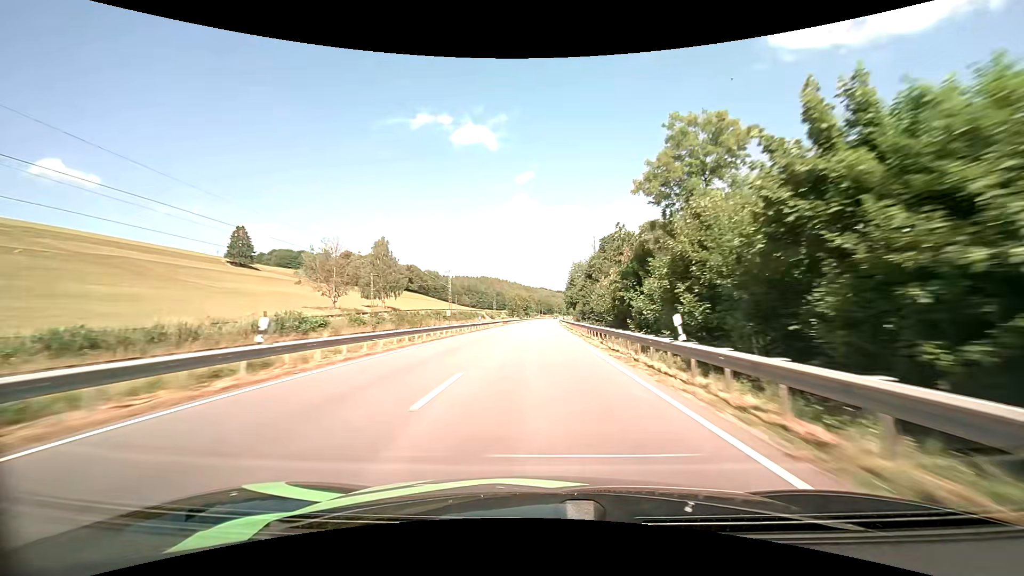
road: primary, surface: asphalt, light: Day
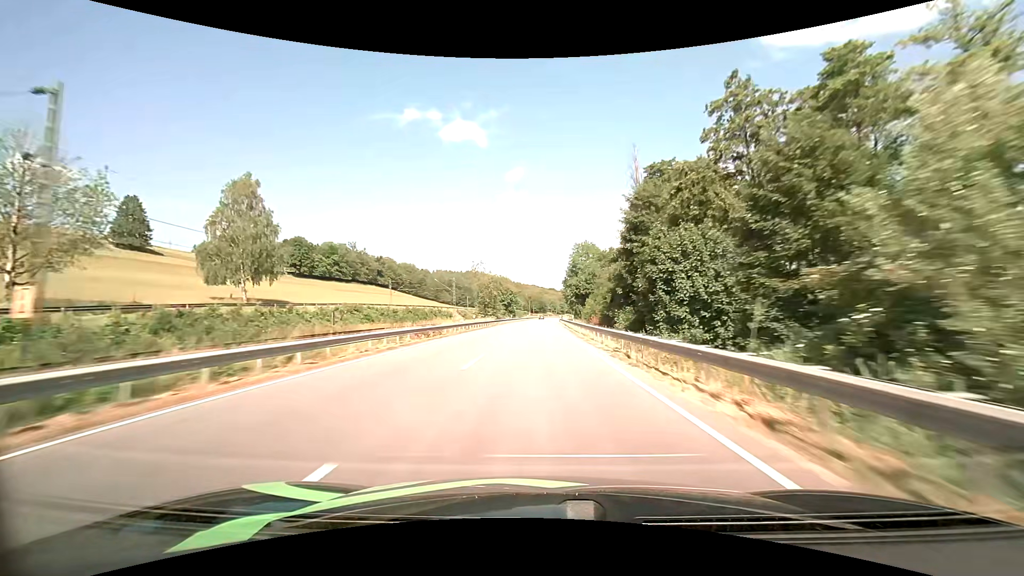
(+0.4, +55.4) m; +1°
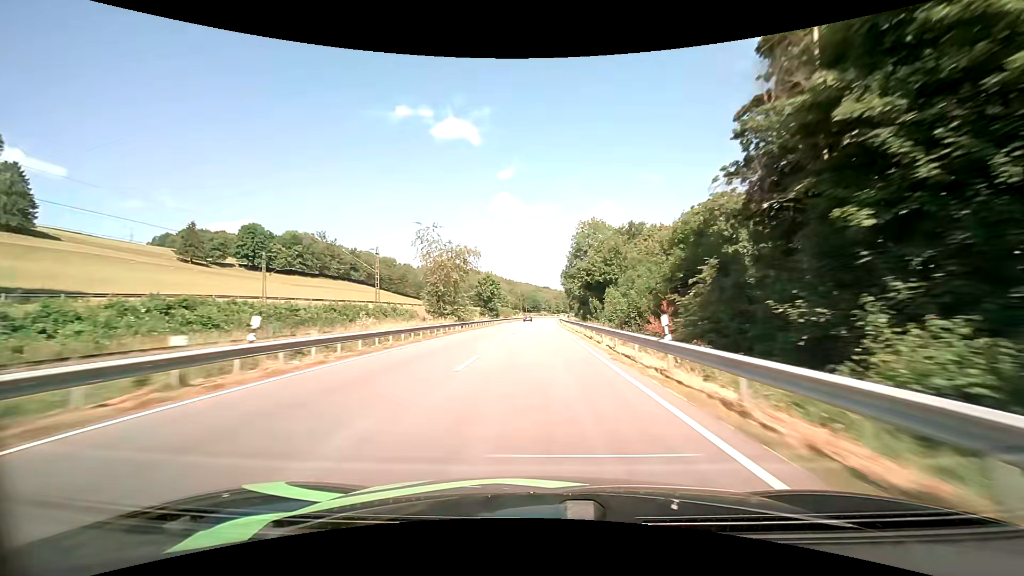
(+0.2, +36.7) m; +1°
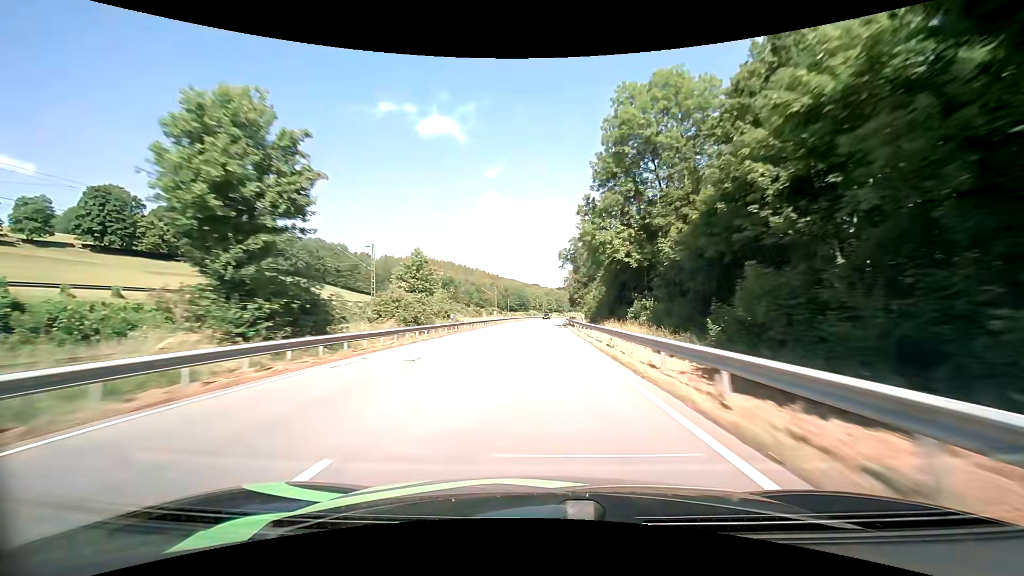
(+0.7, +71.5) m; +1°
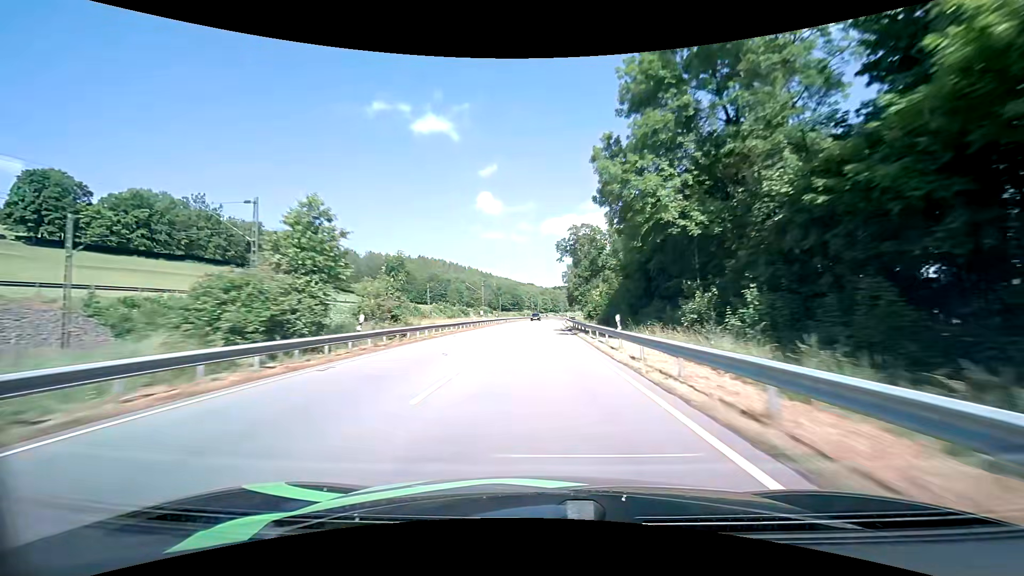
(+0.1, +17.6) m; +1°
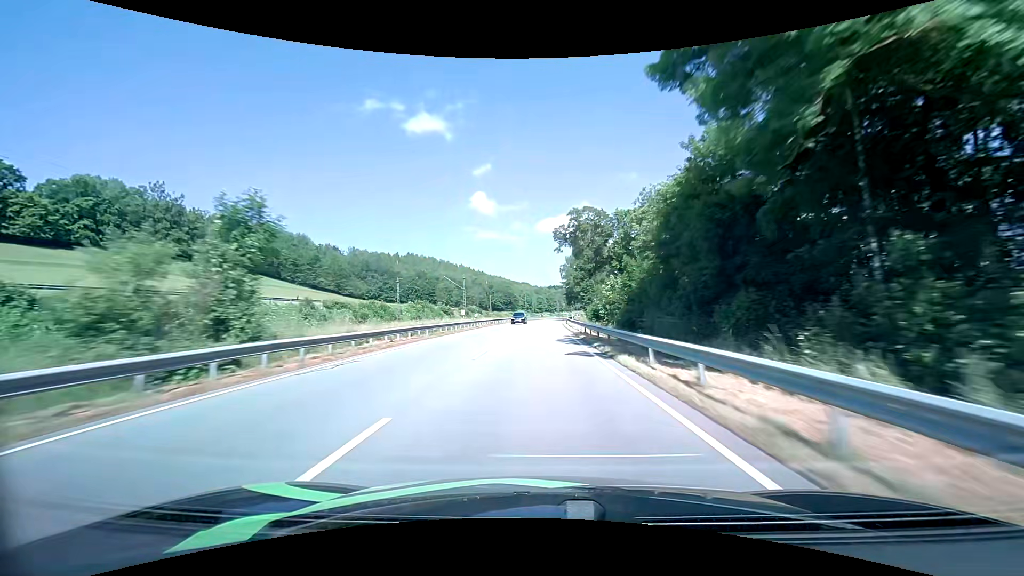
(+0.1, +17.4) m; +1°
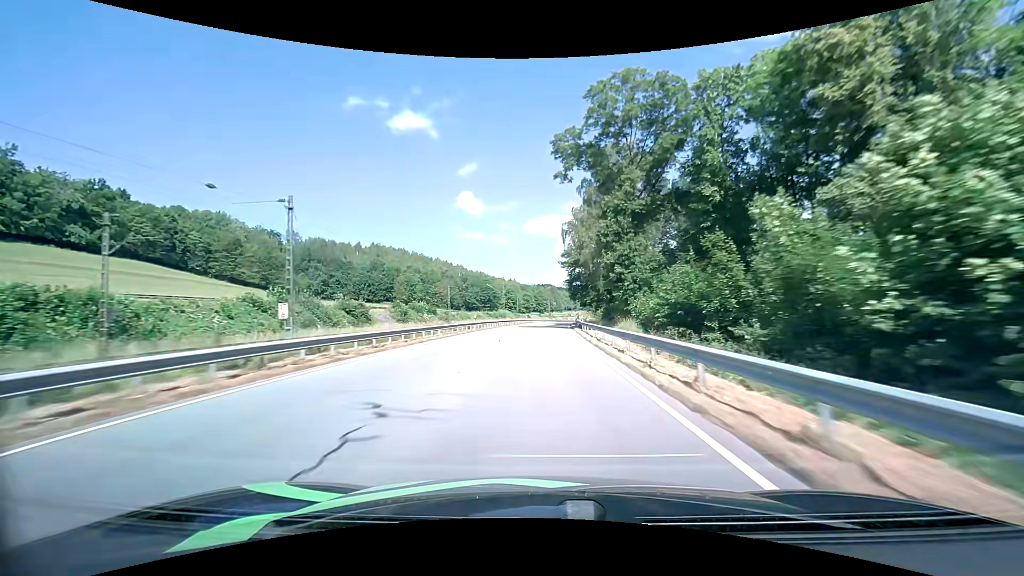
(+0.6, +52.0) m; +1°
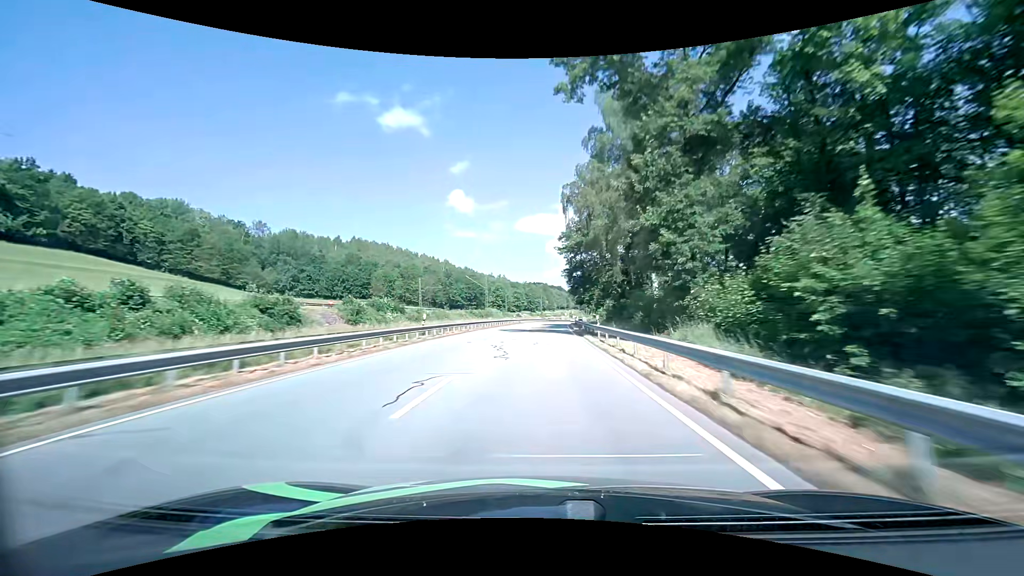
(+0.1, +17.2) m; +1°
(0, +10) (0, +20) (0, +30) (+1, +40) (+1, +50) (+2, +60) (+2, +70) (+3, +80) (+4, +90) (+4, +100) m
